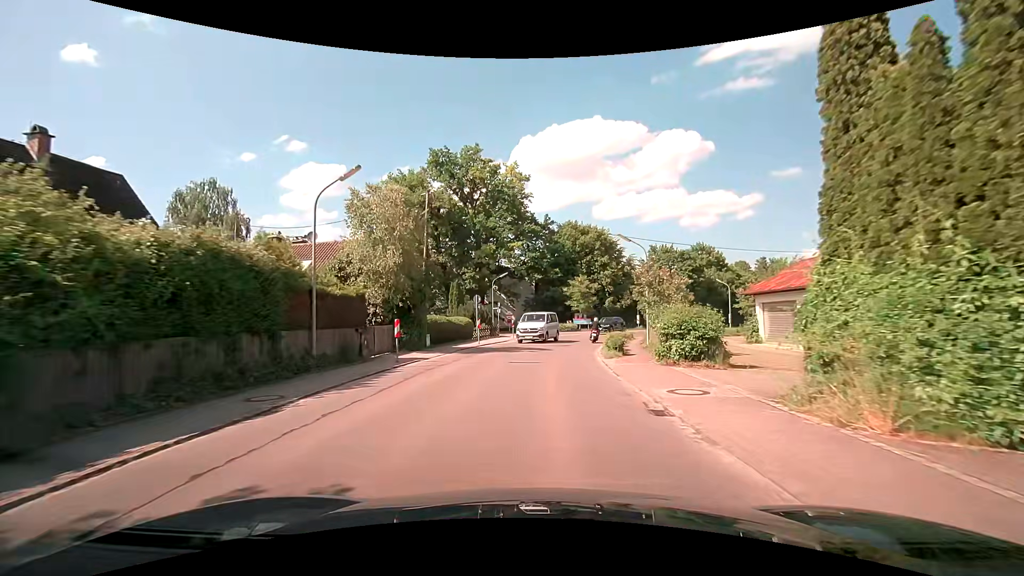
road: secondary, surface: asphalt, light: Day
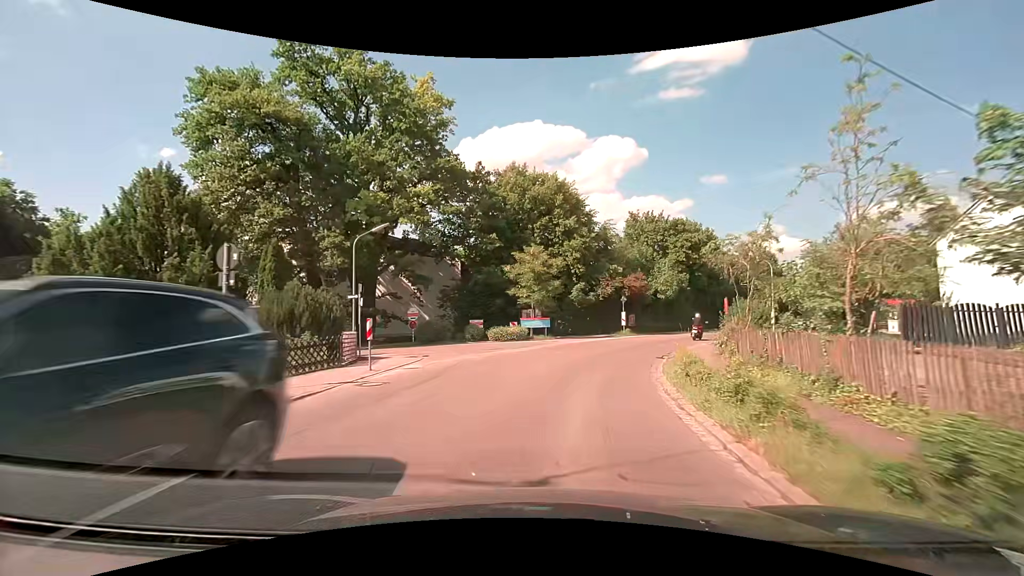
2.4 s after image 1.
(+0.5, +24.7) m; +6°
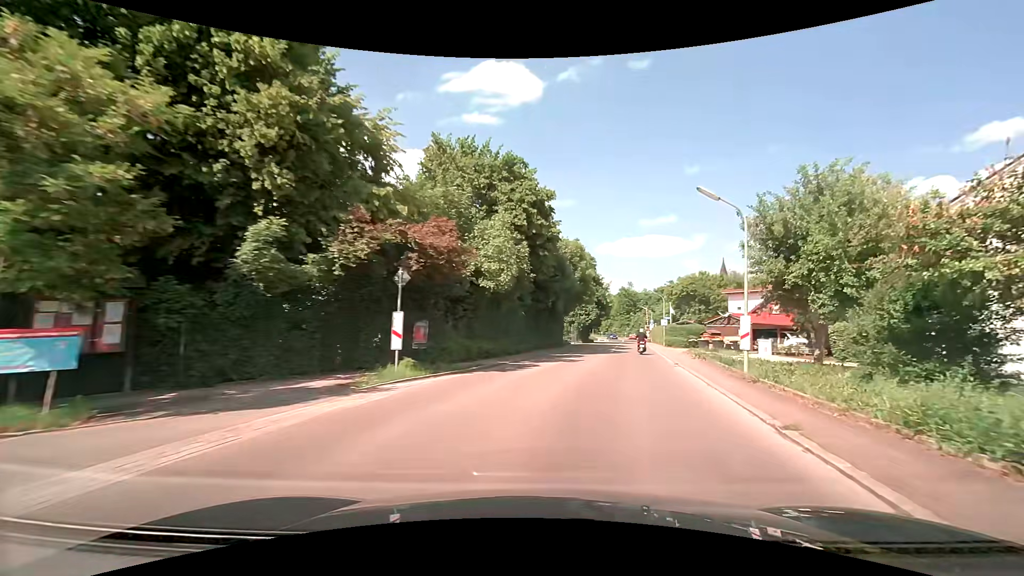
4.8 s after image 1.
(+3.9, +24.8) m; +23°
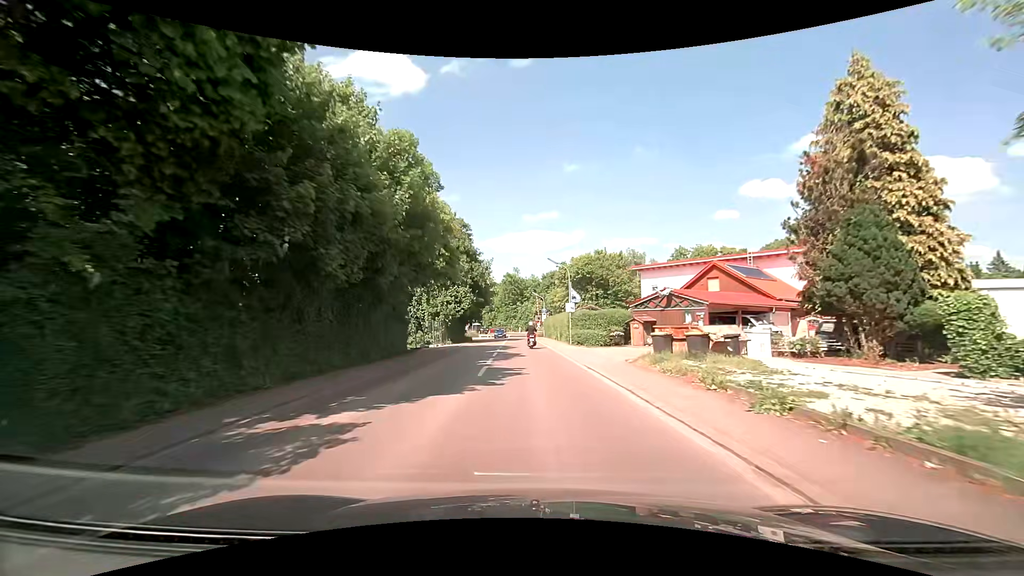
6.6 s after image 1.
(+3.3, +21.0) m; +13°
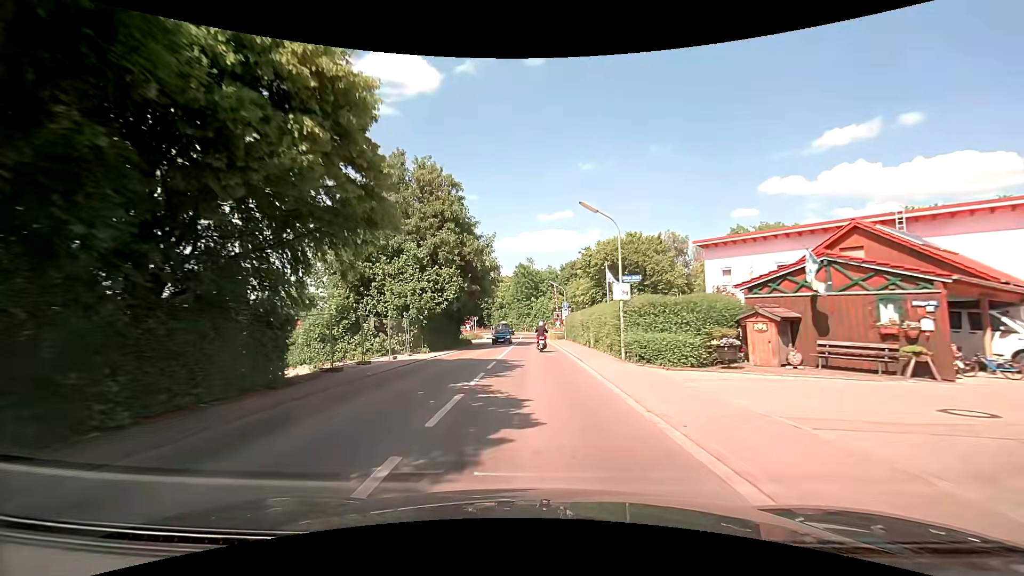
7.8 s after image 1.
(-0.2, +15.7) m; -2°
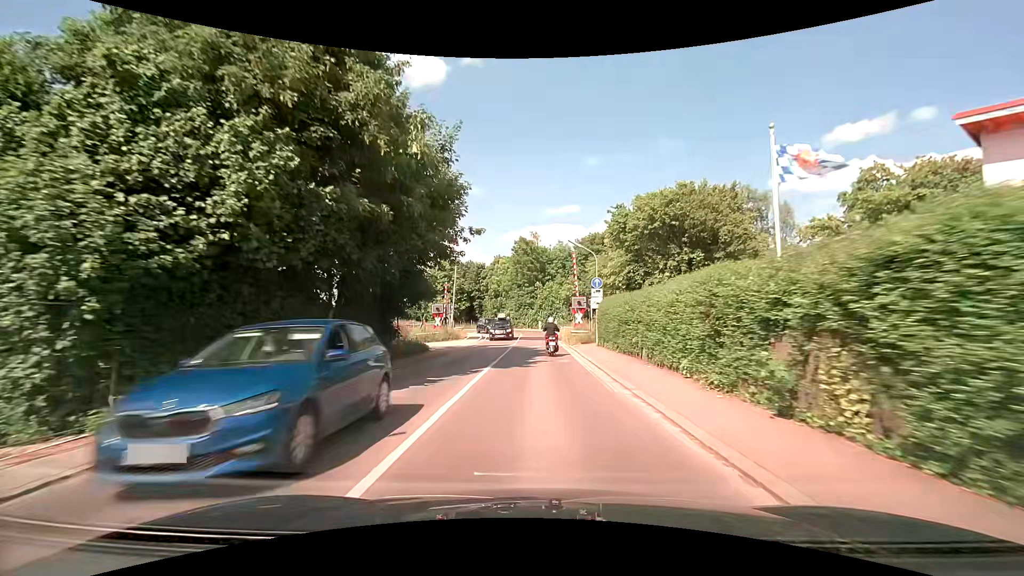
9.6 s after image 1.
(-0.2, +22.7) m; -1°
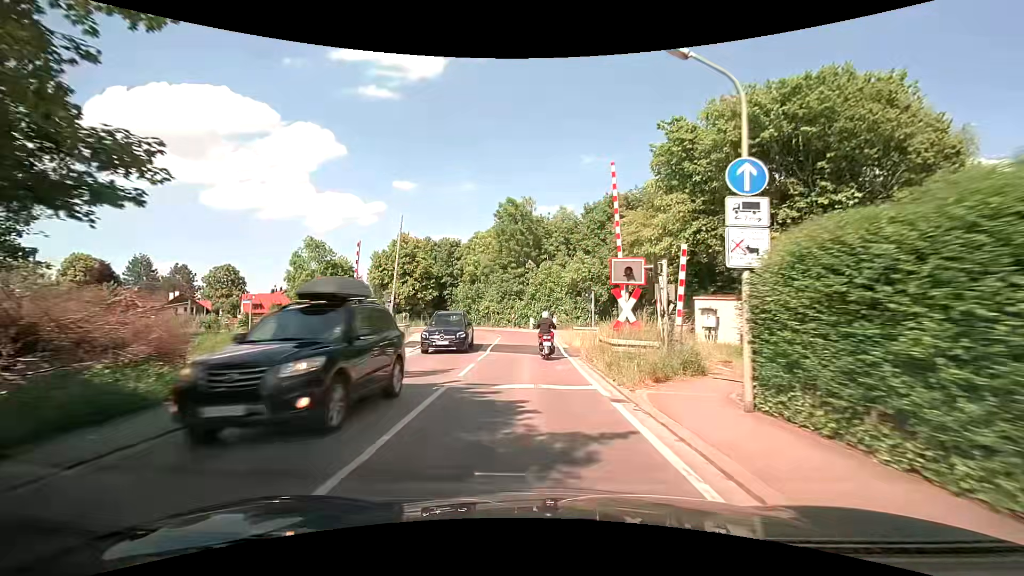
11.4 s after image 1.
(+0.1, +20.2) m; +1°
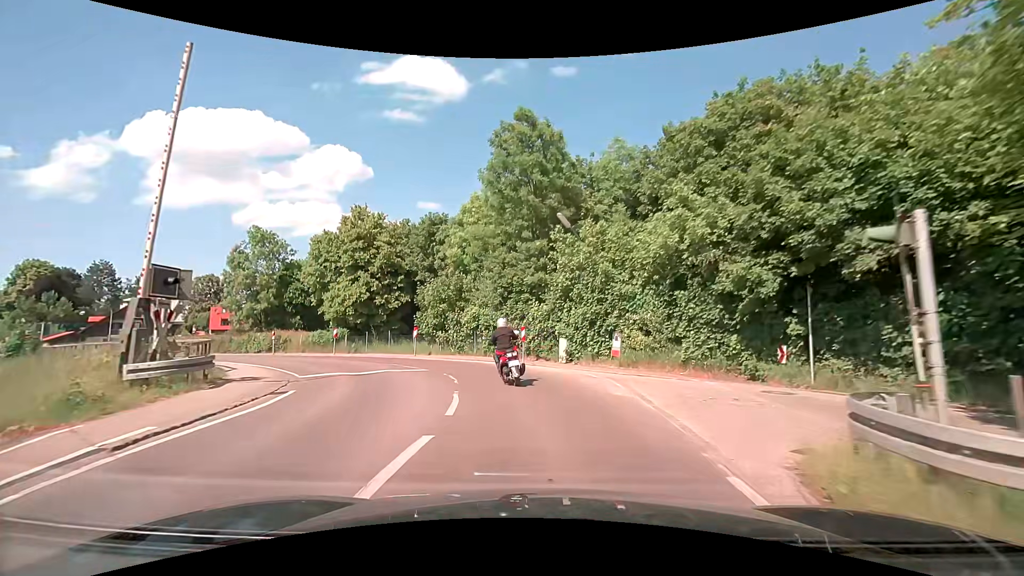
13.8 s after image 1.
(-0.5, +23.2) m; -2°
(-1, +10) (-4, +19) (-11, +27) (-19, +33) (-27, +38) (-36, +43) (-44, +49) (-52, +54) (-61, +60) (-69, +65) m
